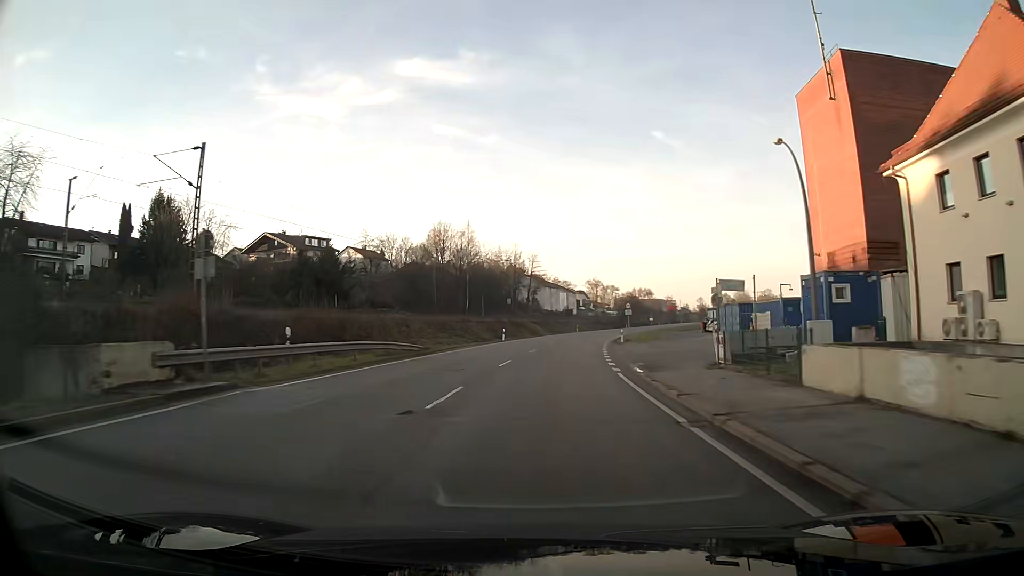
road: primary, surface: asphalt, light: Day
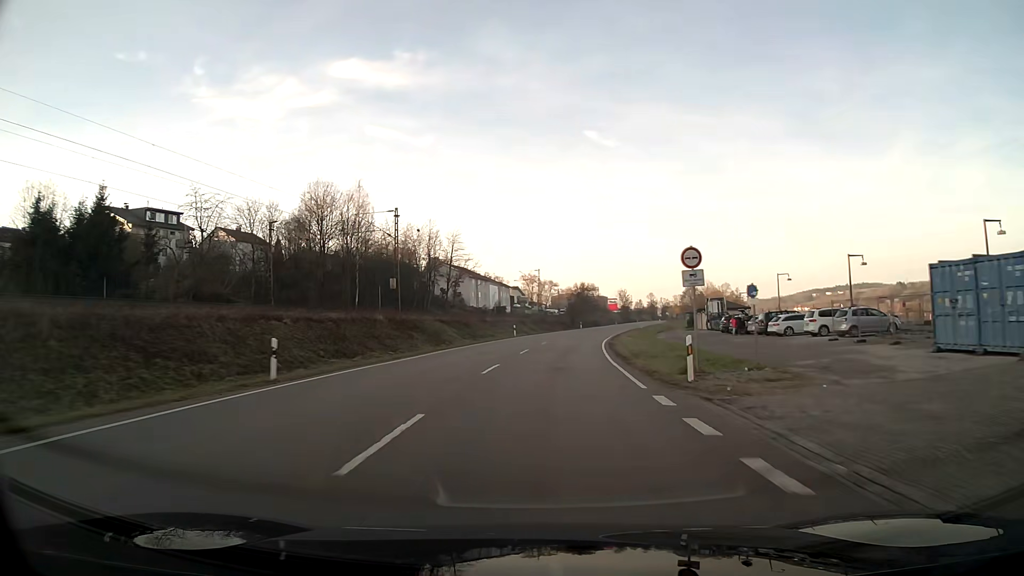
(+2.0, +41.0) m; +6°
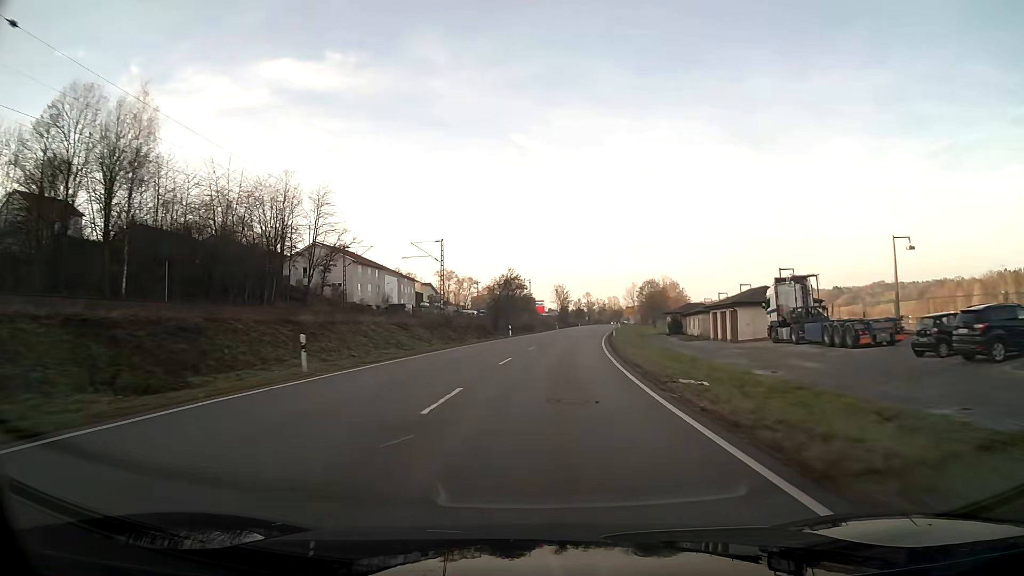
(+2.4, +44.2) m; +7°
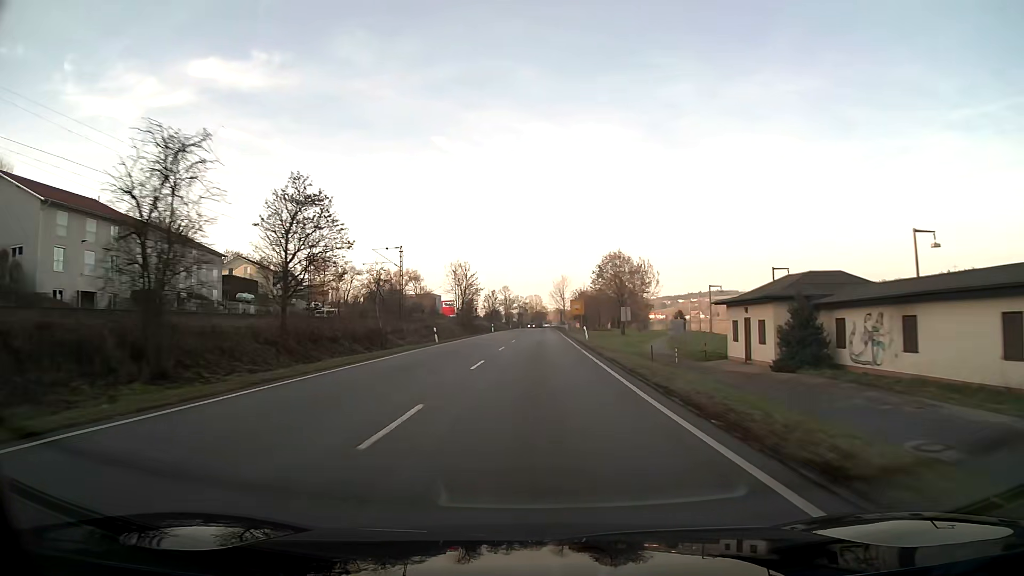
(+4.5, +62.7) m; +7°
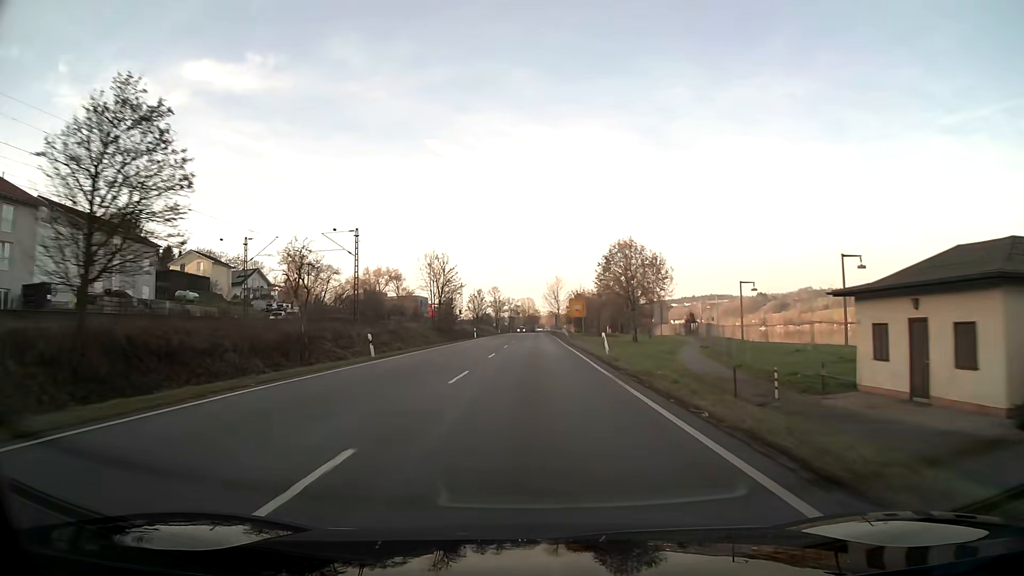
(+0.1, +16.1) m; 0°
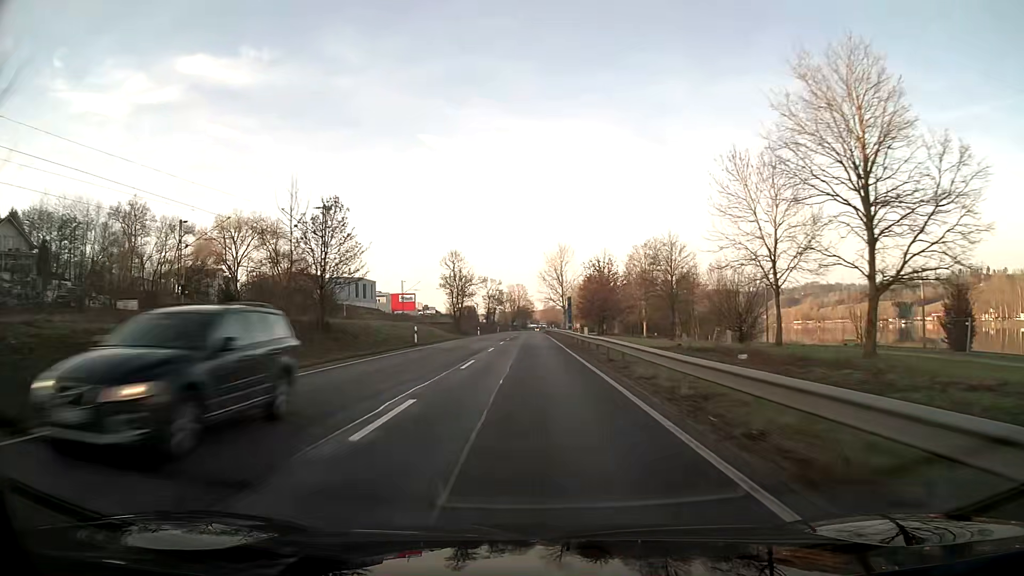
(+0.6, +80.0) m; 0°
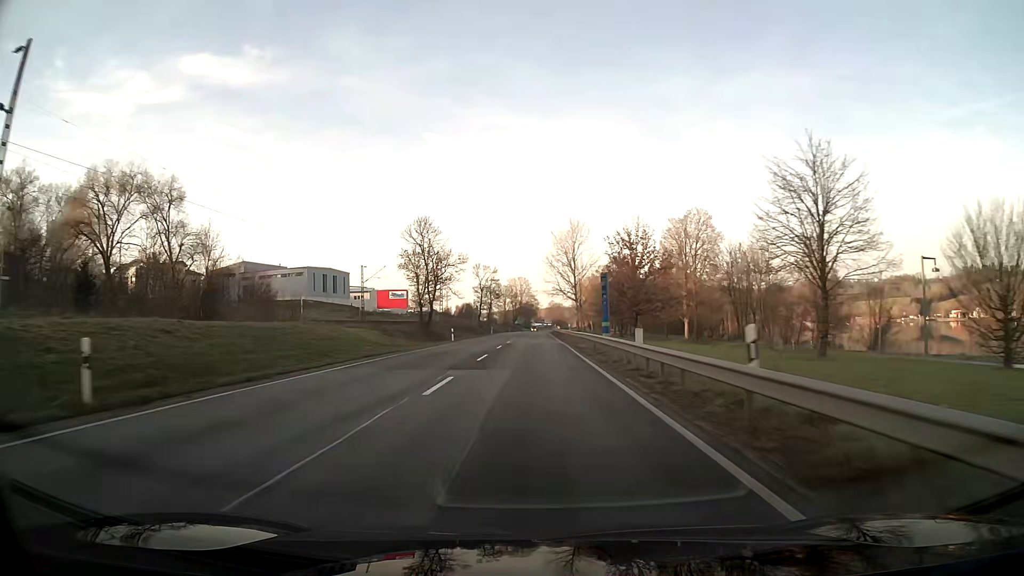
(0.0, +31.8) m; 0°
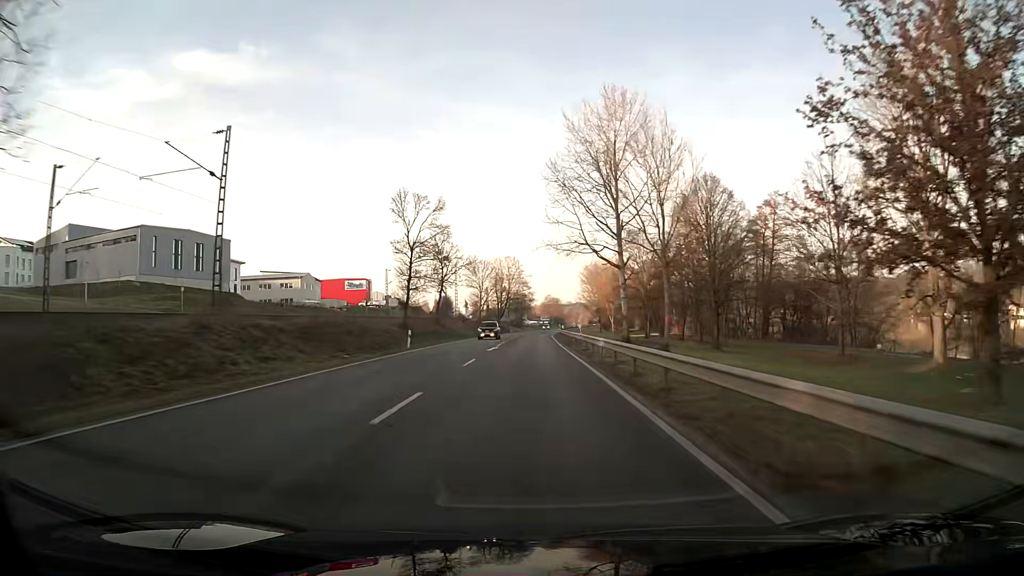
(+0.2, +63.7) m; 0°
